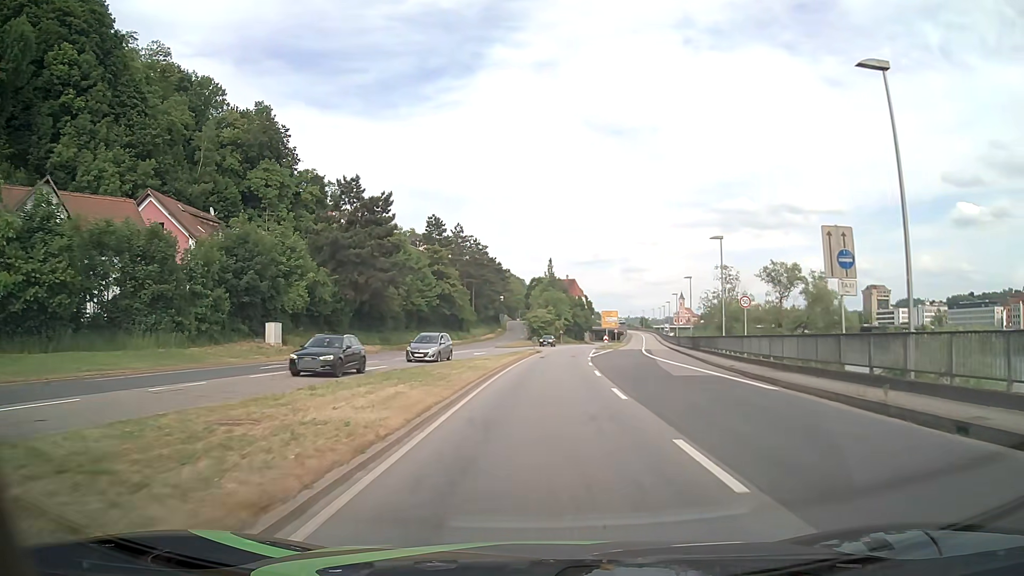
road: primary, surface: asphalt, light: Day
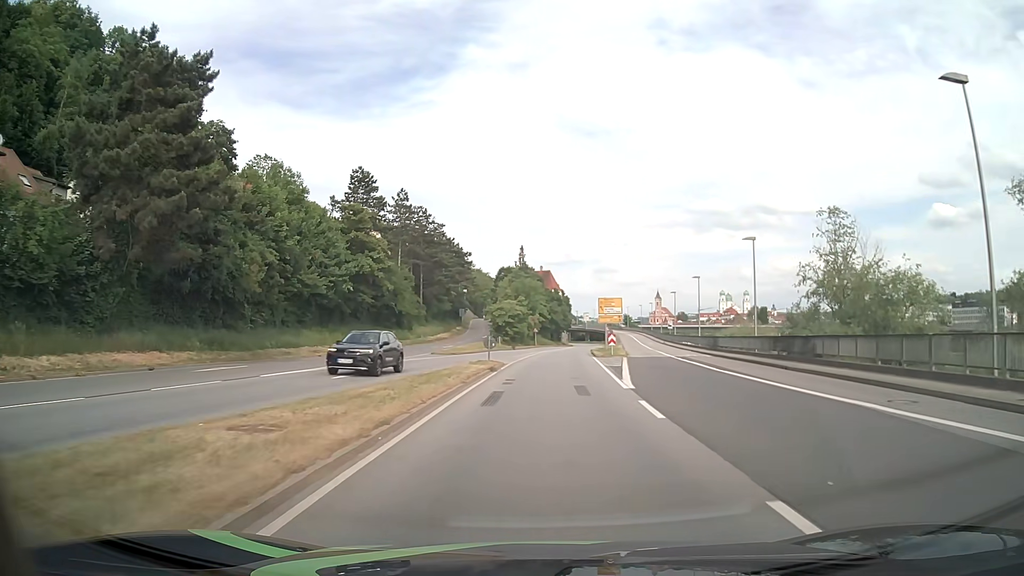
(+0.7, +30.6) m; +3°
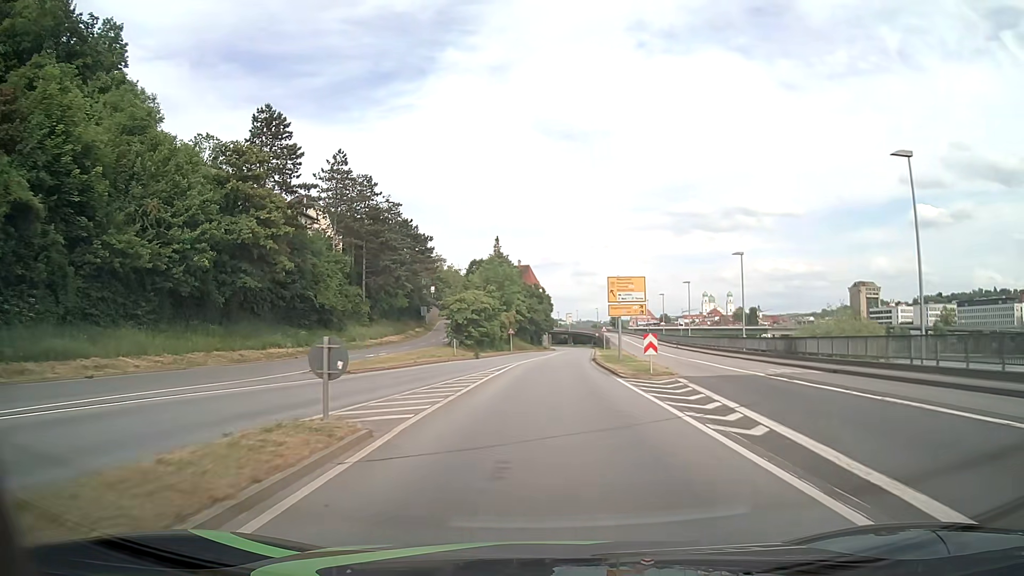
(+0.3, +23.0) m; +2°
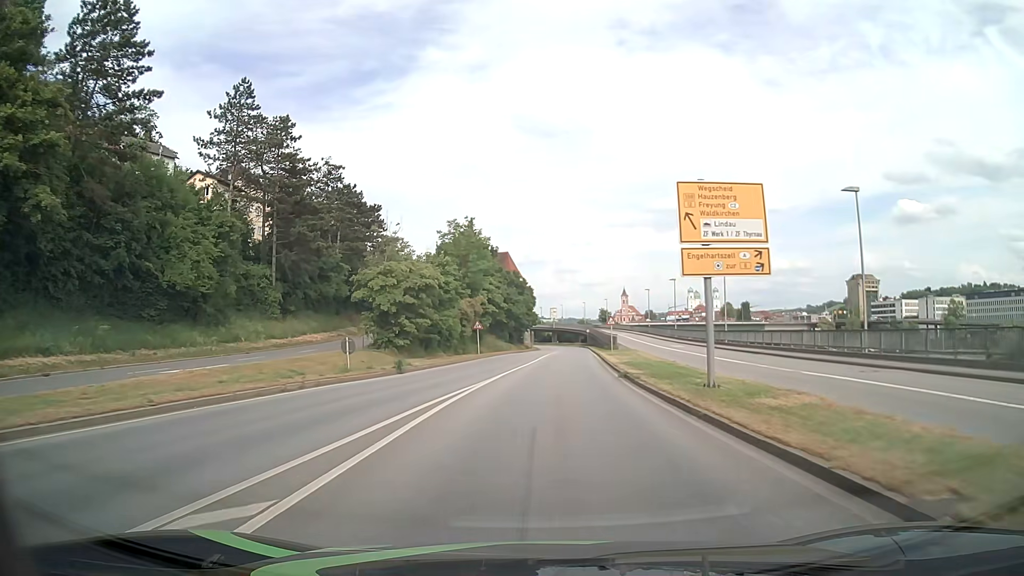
(+0.3, +23.0) m; +2°
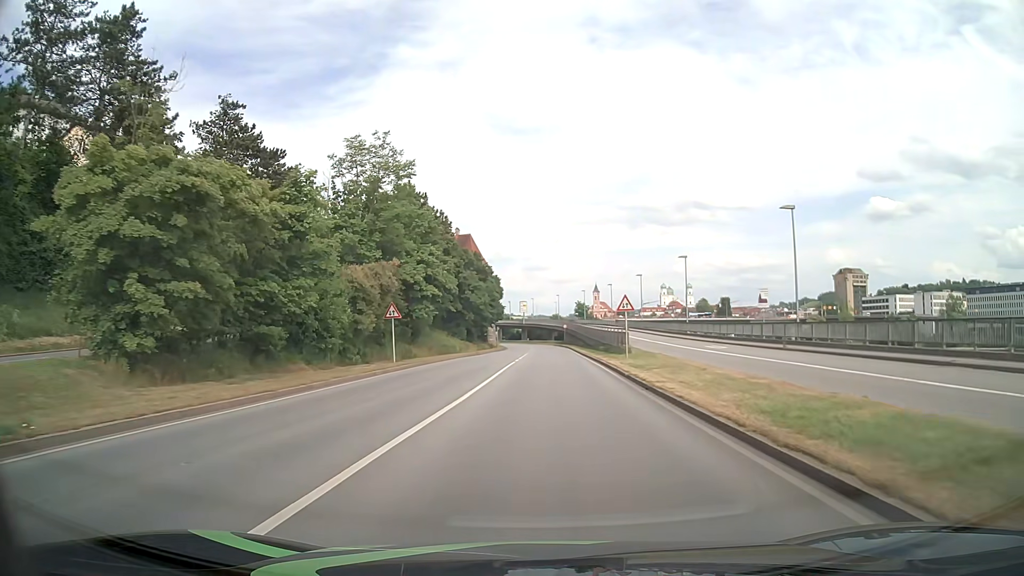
(+0.4, +23.0) m; +3°
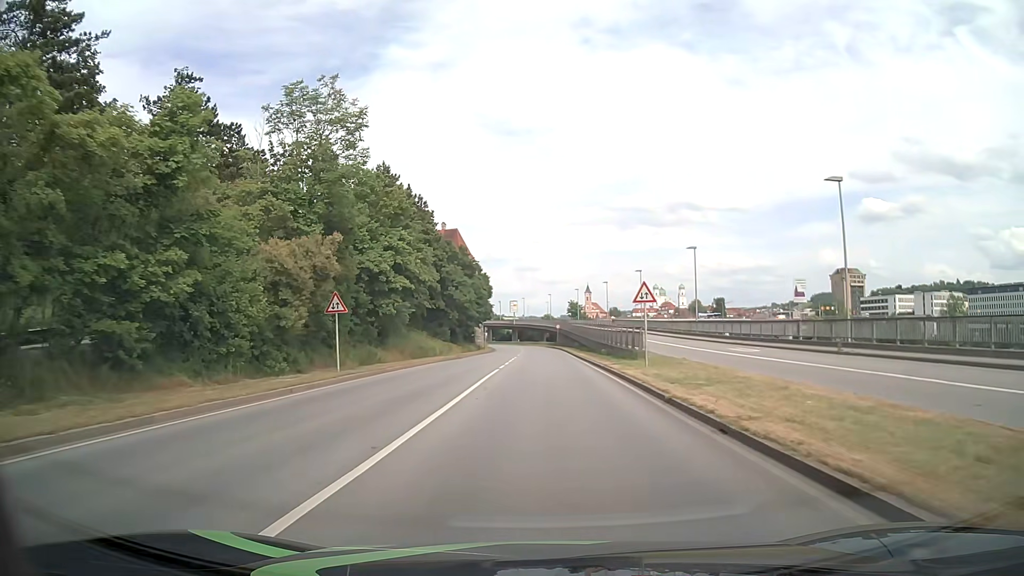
(0.0, +7.7) m; 0°
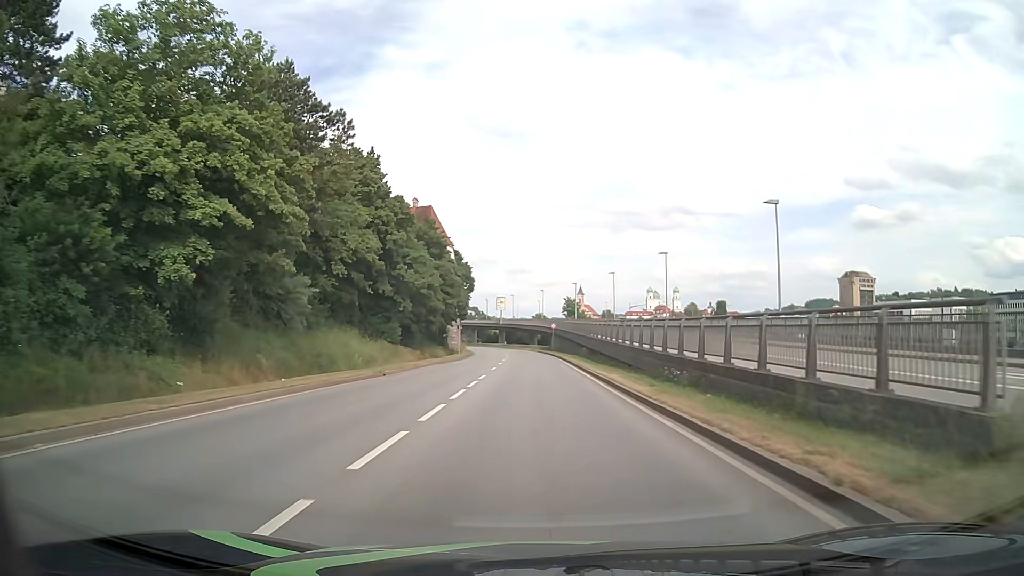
(+0.2, +23.0) m; +1°
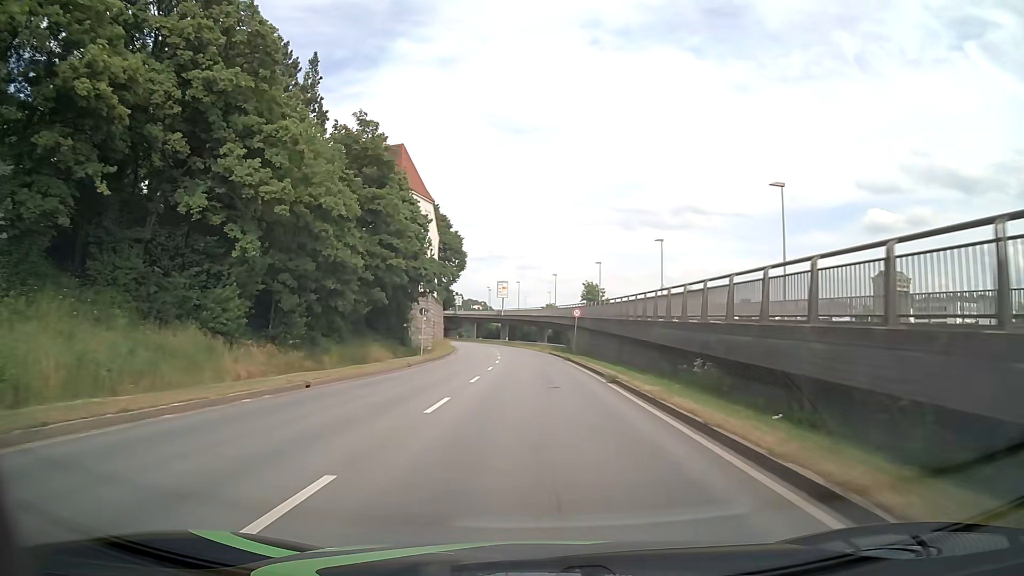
(-0.2, +30.6) m; -1°
(0, +10) (0, +20) (0, +30) (-1, +40) (-1, +50) (-1, +60) (-2, +70) (-3, +80) (-4, +90) (-6, +100) m
